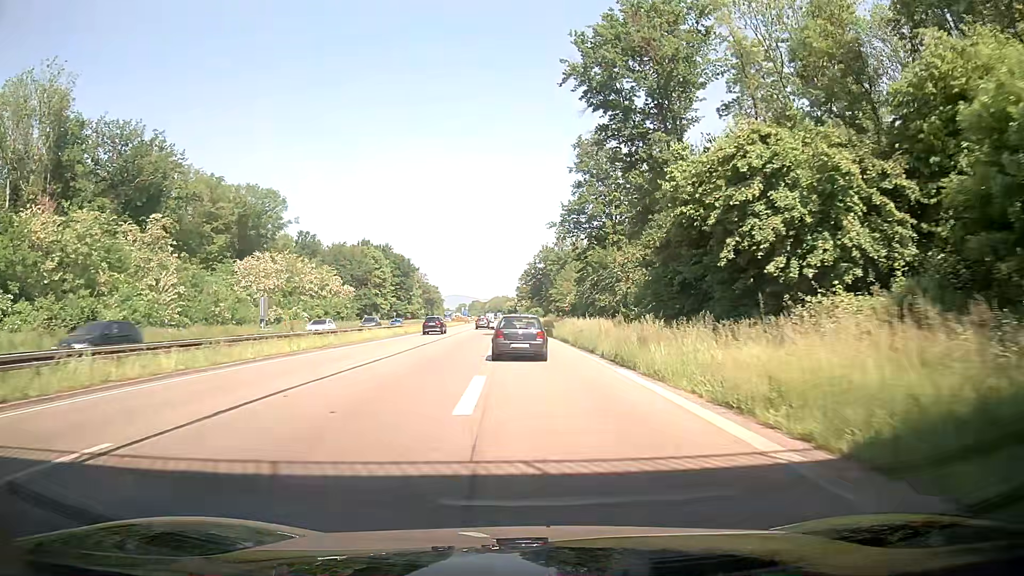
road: trunk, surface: asphalt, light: Day
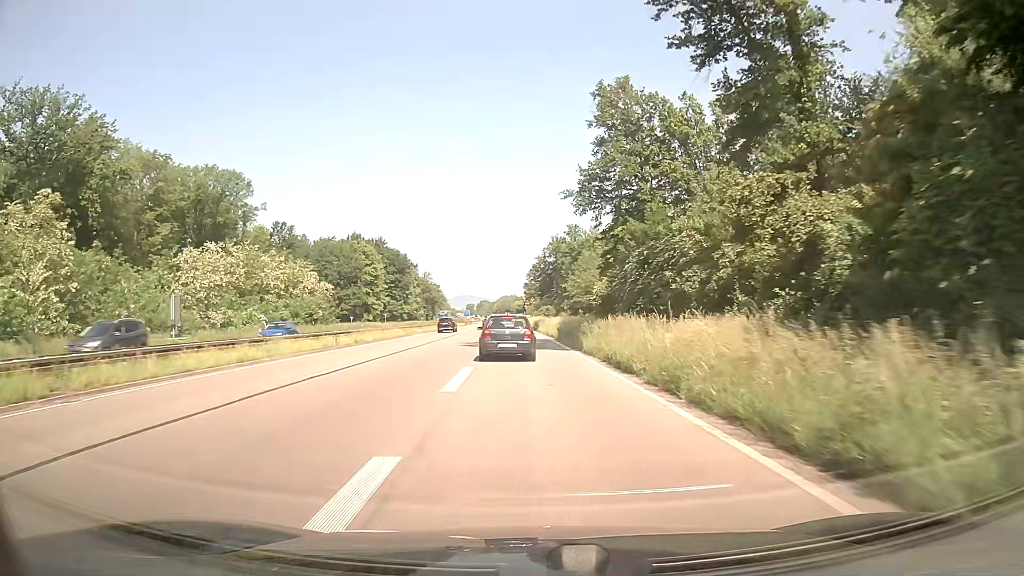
(-0.1, +21.1) m; -2°
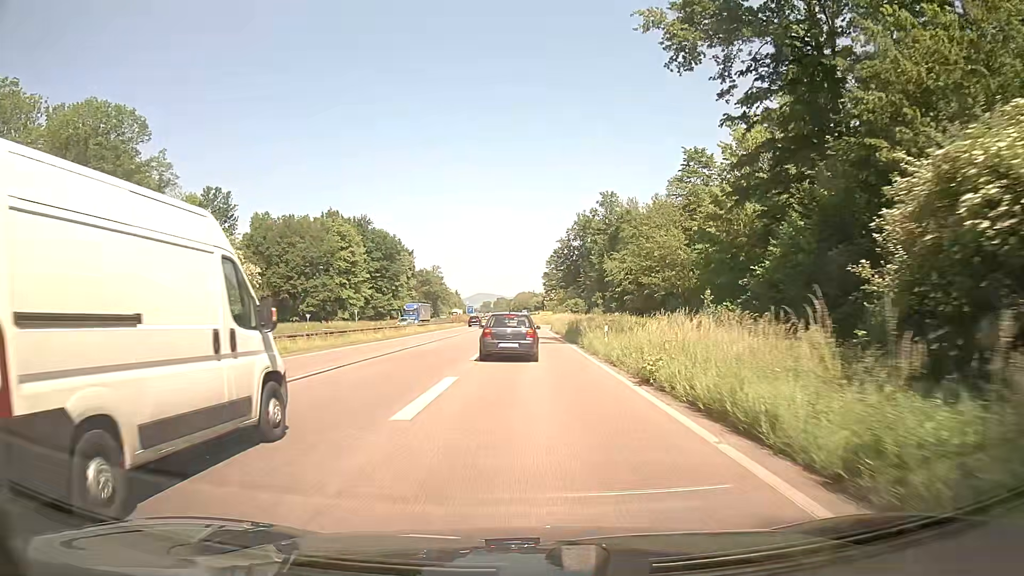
(-0.4, +39.4) m; -1°
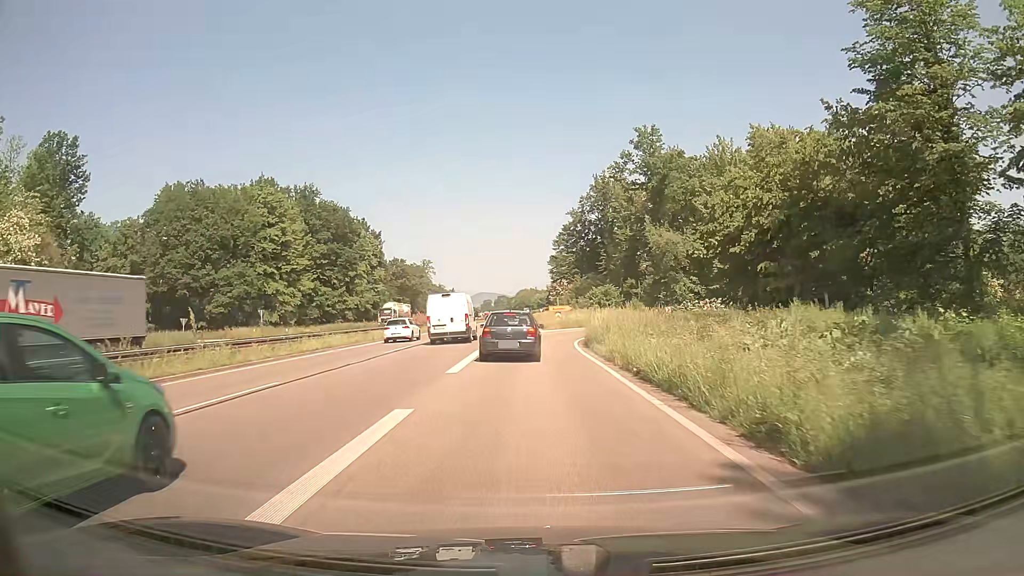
(-0.3, +40.6) m; 0°
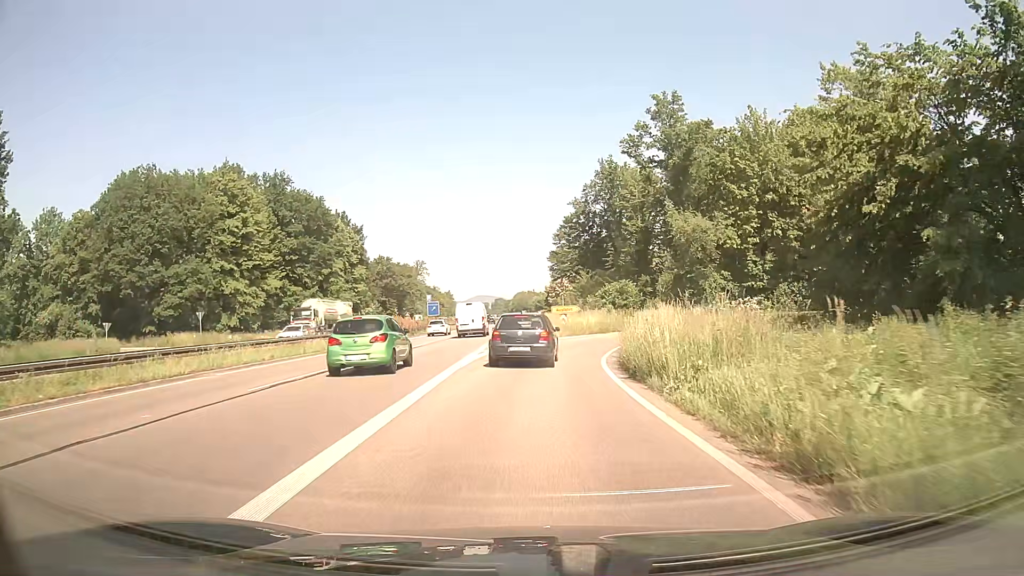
(0.0, +13.5) m; 0°
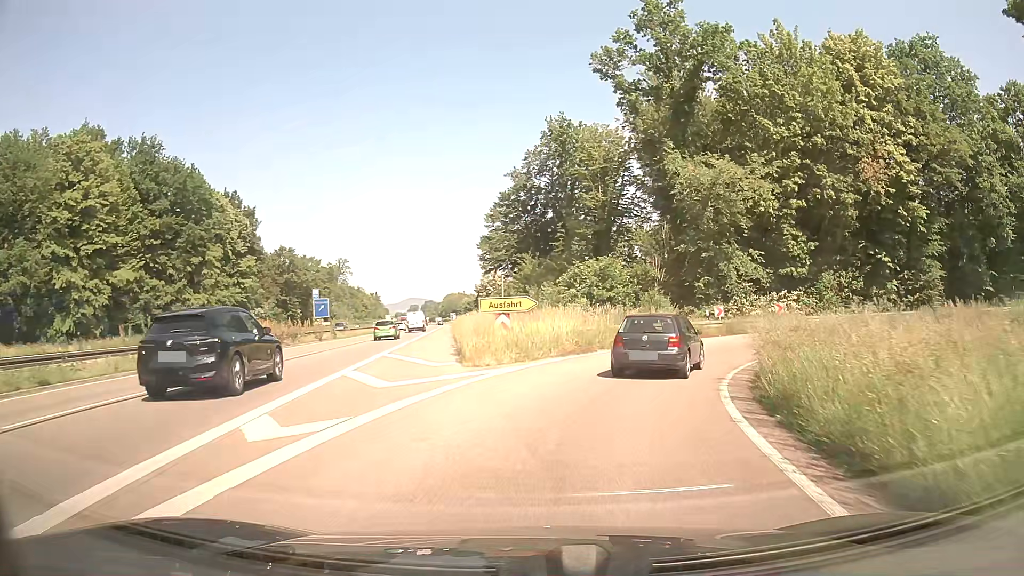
(+0.6, +23.6) m; +5°
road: trunk_link
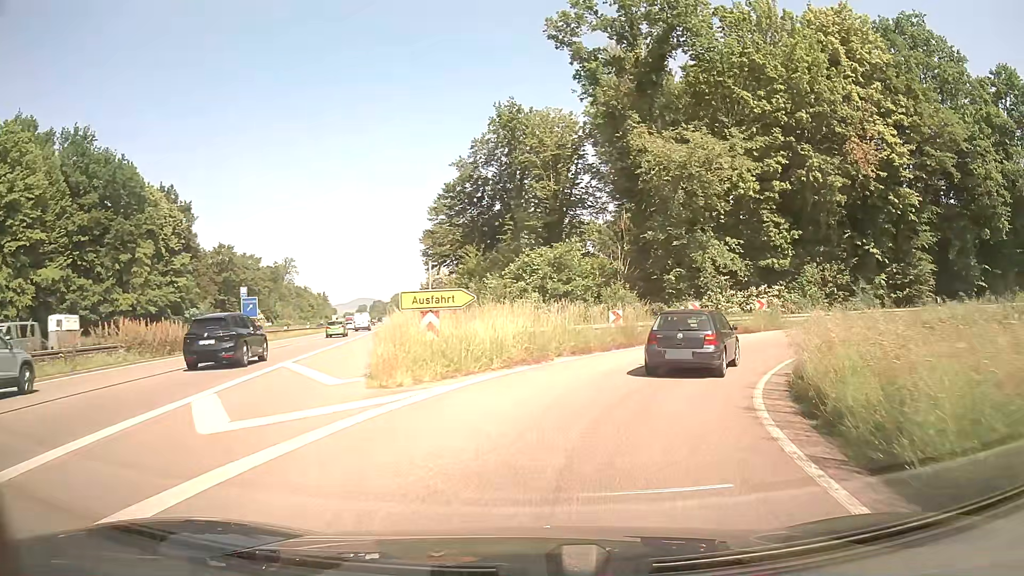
(+0.2, +5.5) m; +4°
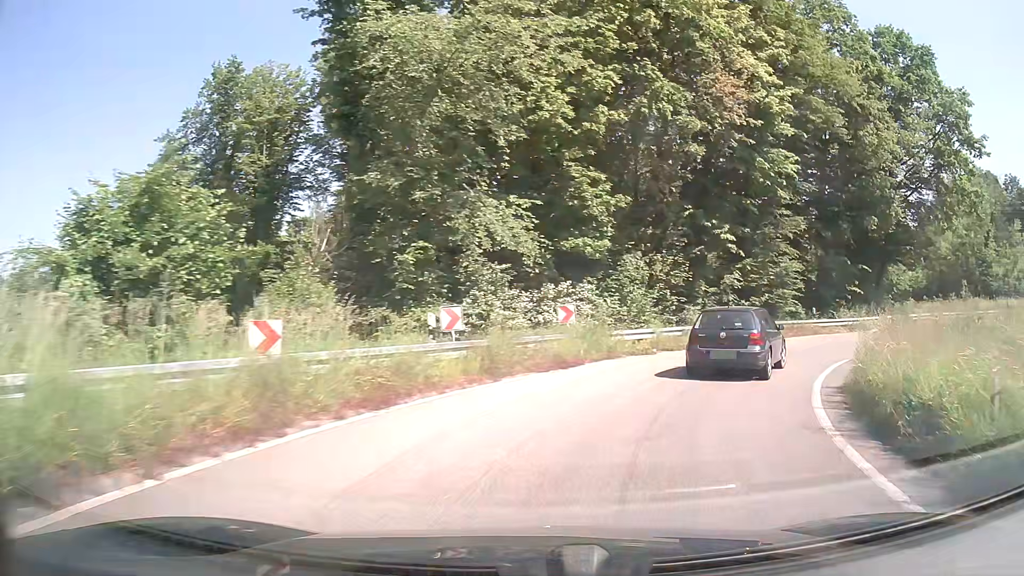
(+2.6, +15.4) m; +22°
